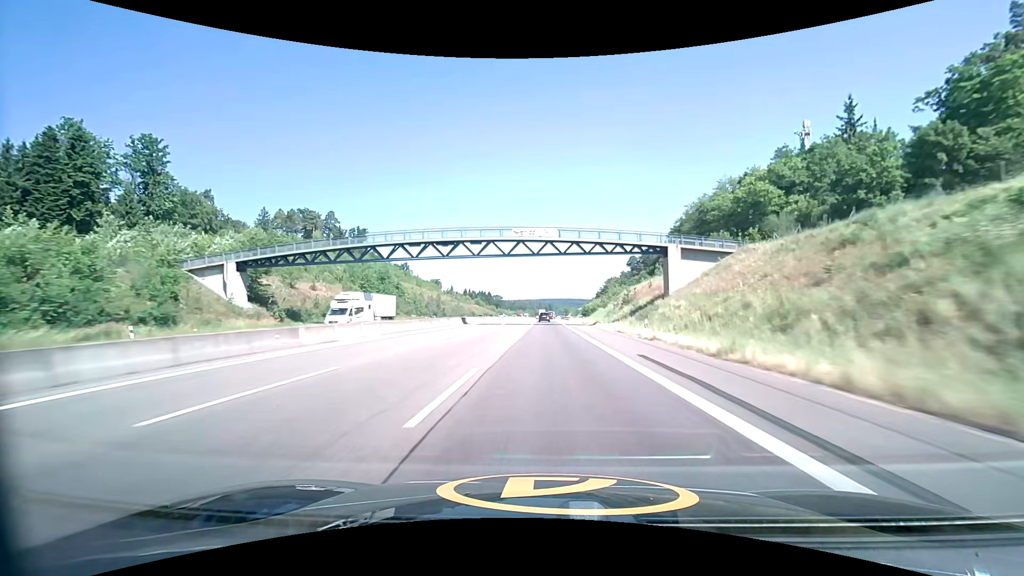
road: motorway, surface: asphalt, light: Day
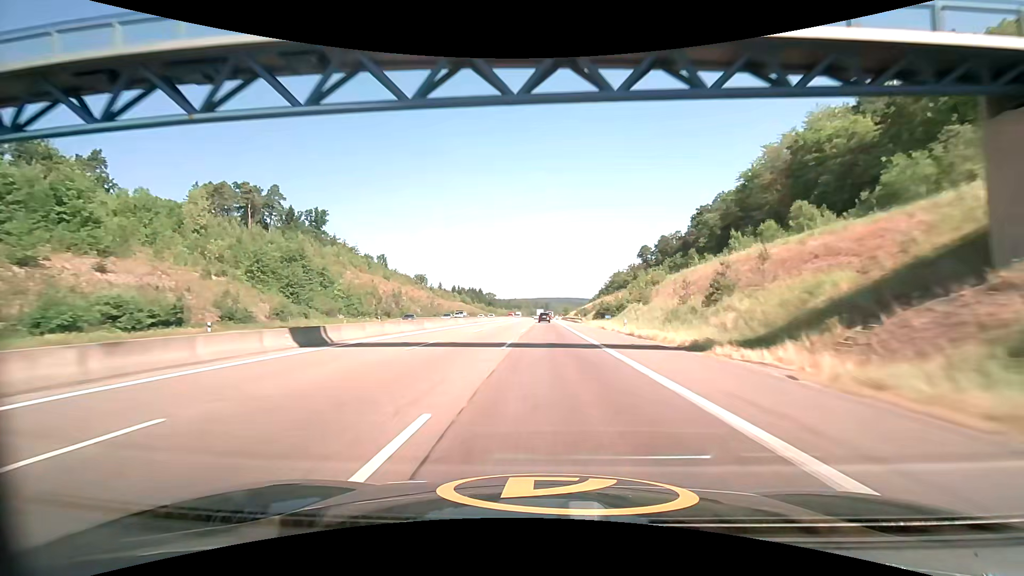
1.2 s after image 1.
(+0.1, +41.2) m; 0°
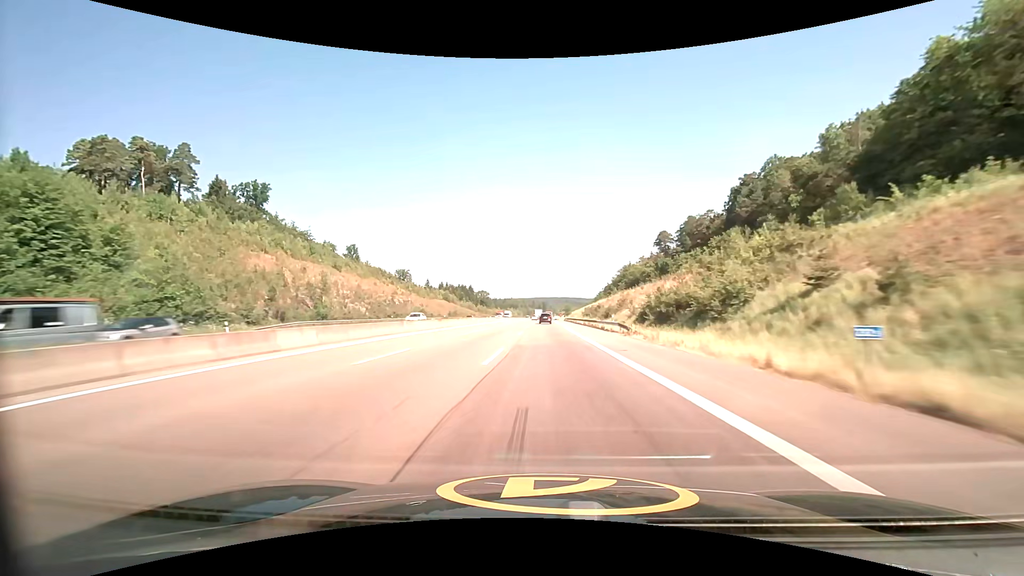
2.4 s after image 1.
(+0.2, +40.9) m; 0°
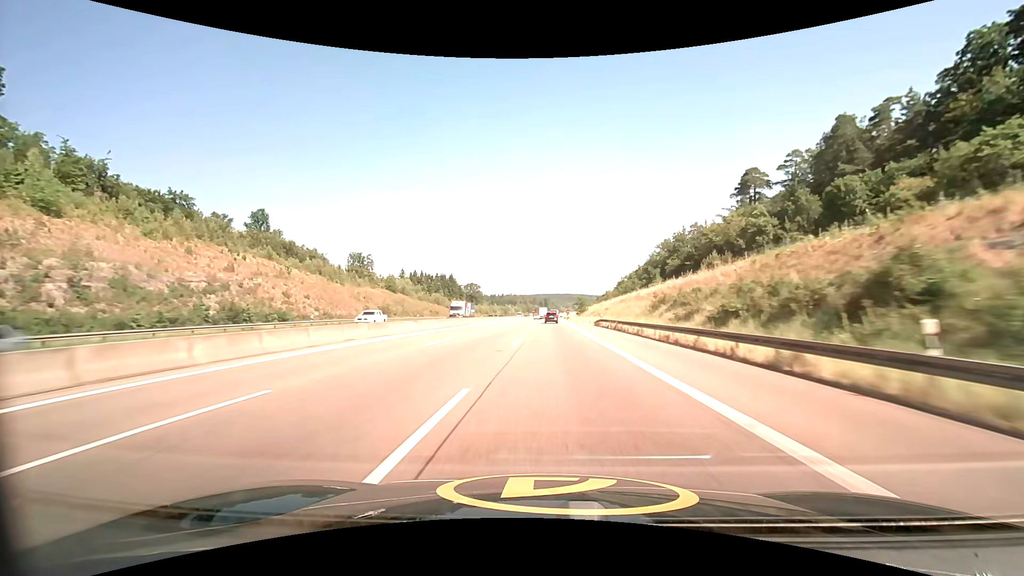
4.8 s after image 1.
(+0.2, +81.9) m; 0°
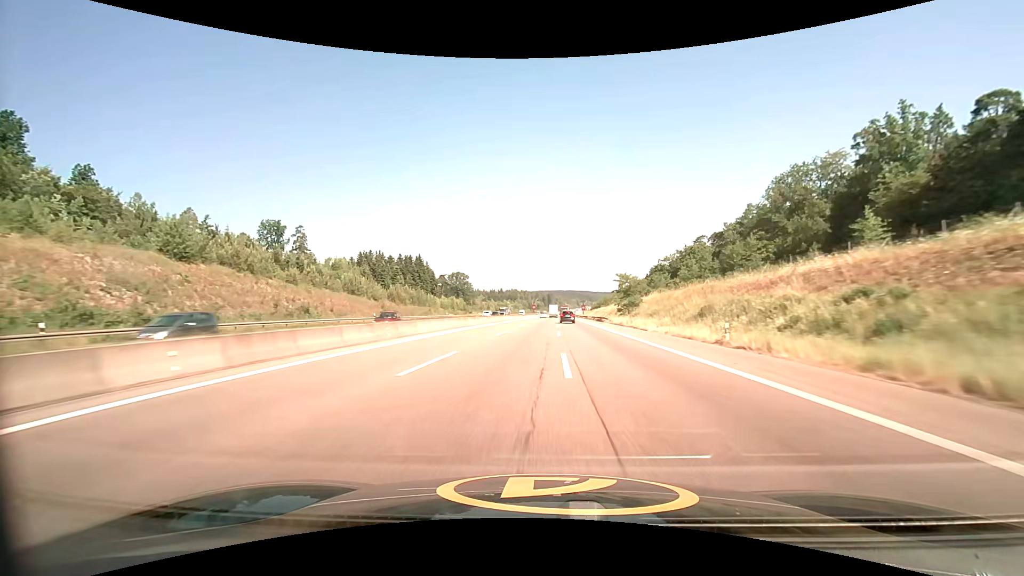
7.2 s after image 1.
(-0.6, +81.6) m; 0°
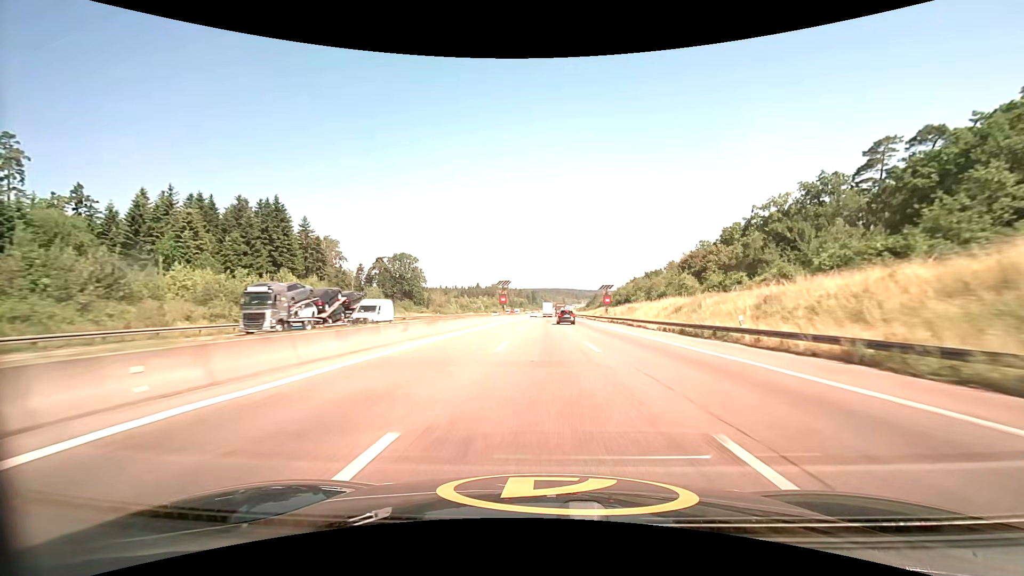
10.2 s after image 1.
(+1.3, +100.3) m; +2°
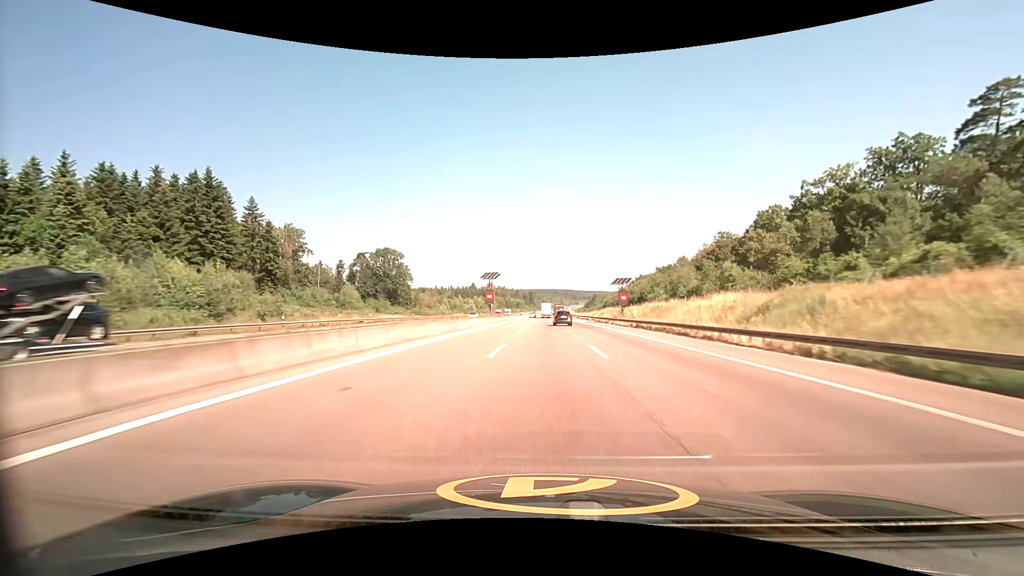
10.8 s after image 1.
(0.0, +20.1) m; 0°
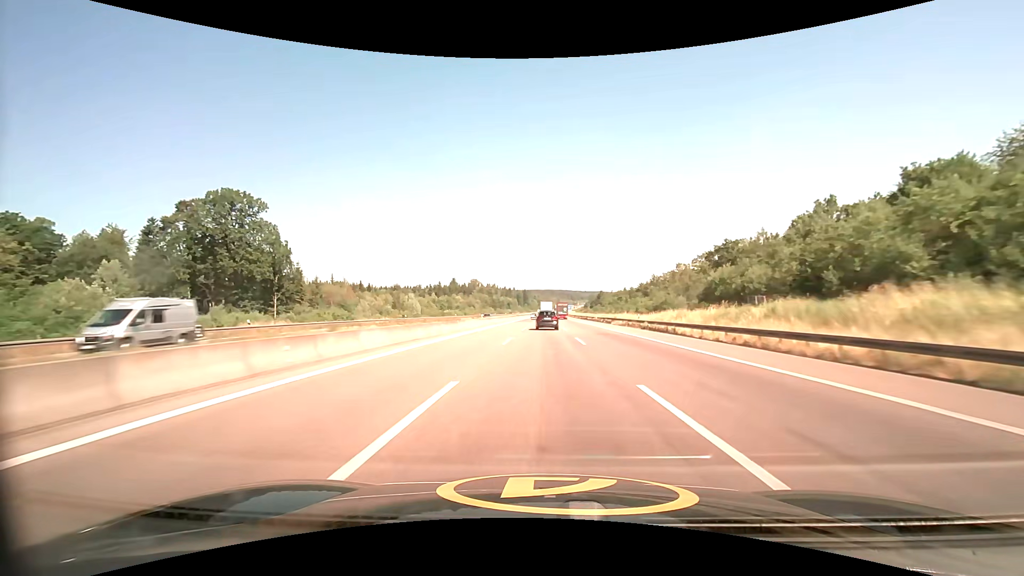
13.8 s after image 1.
(+0.7, +100.9) m; +1°
(0, +10) (0, +20) (0, +30) (0, +40) (0, +50) (0, +60) (0, +70) (0, +80) (0, +90) (-1, +100) m
